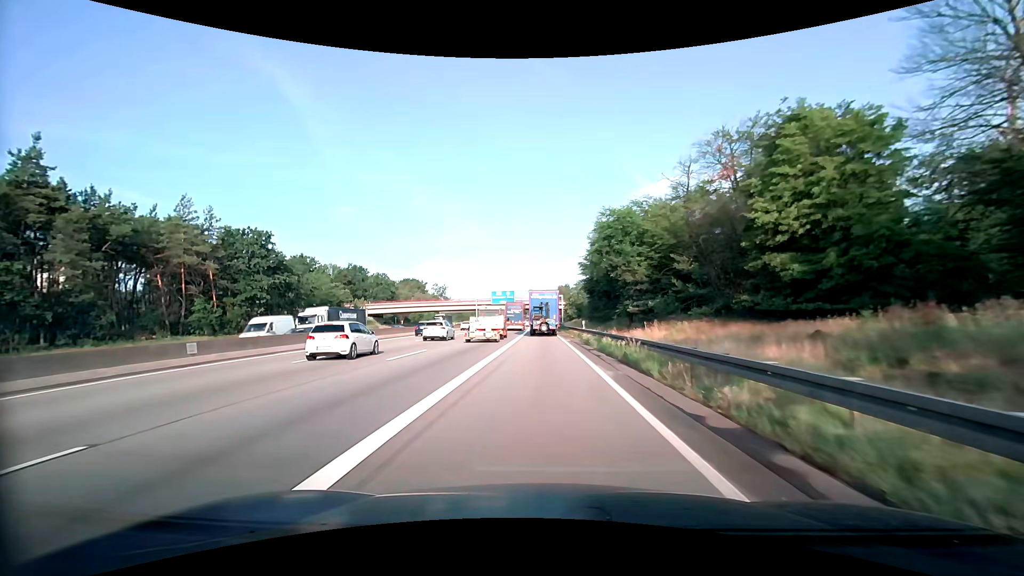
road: motorway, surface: asphalt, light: Day
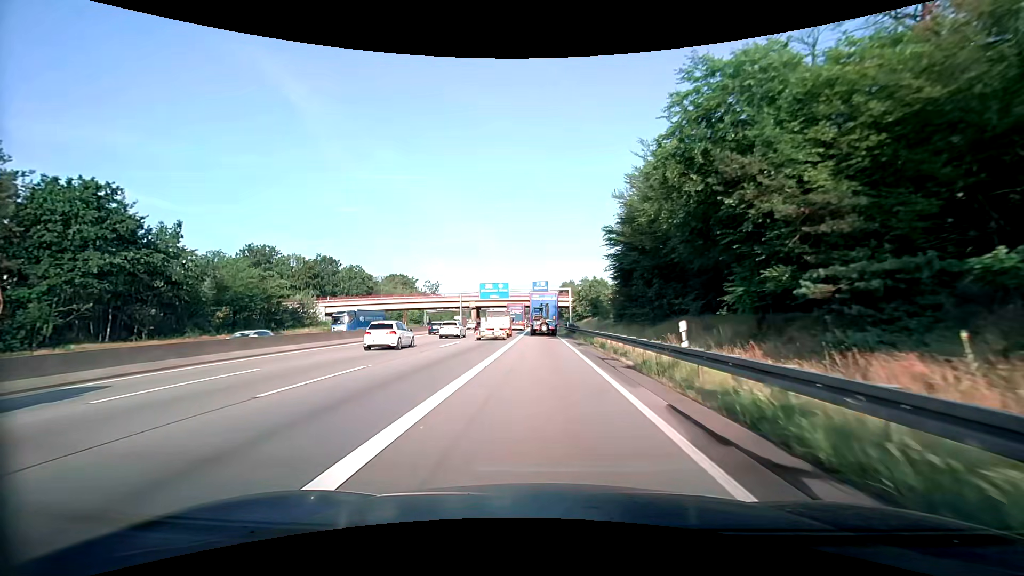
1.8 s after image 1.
(-0.1, +26.6) m; 0°
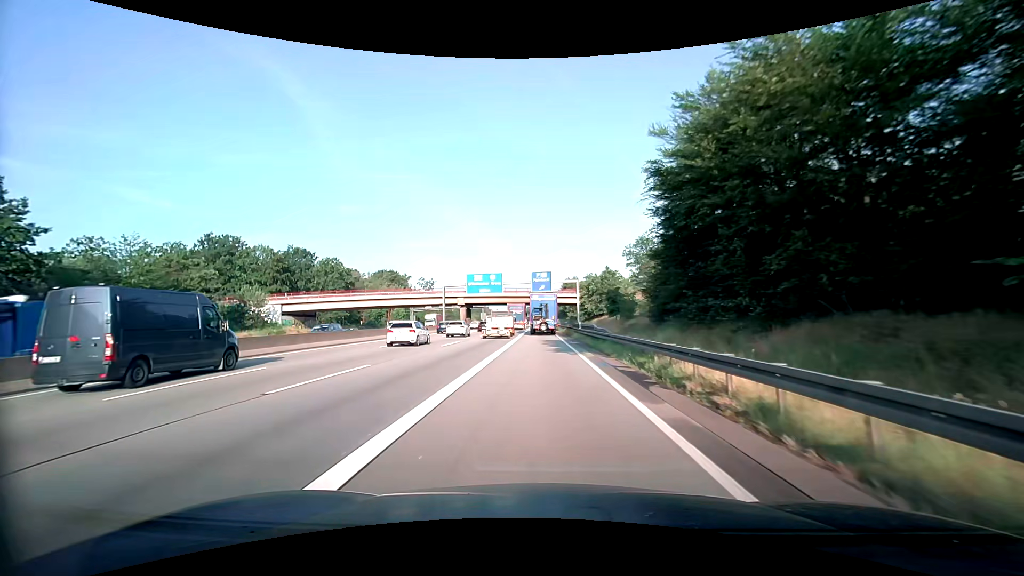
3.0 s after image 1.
(0.0, +17.8) m; 0°
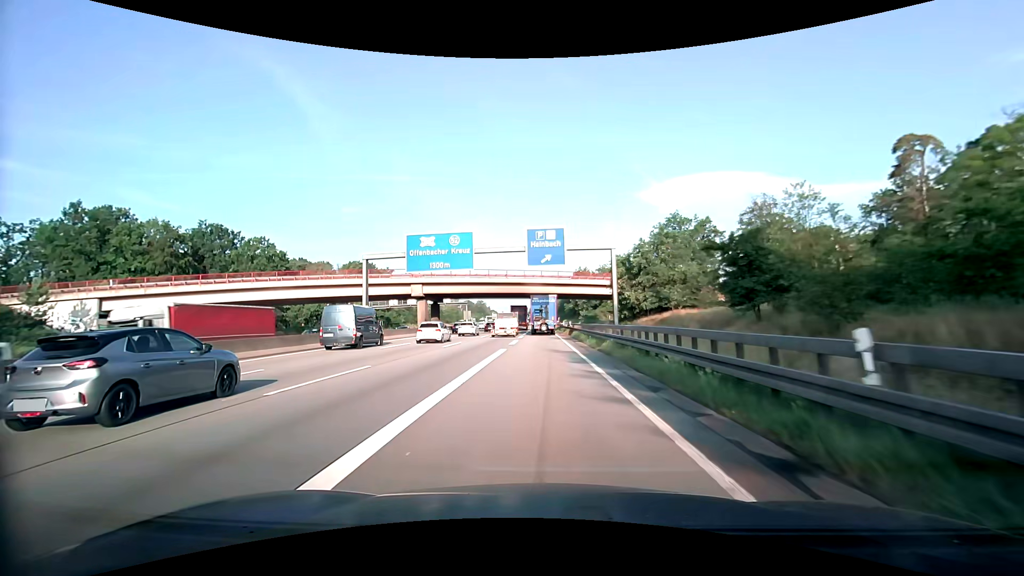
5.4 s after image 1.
(-0.1, +36.5) m; 0°
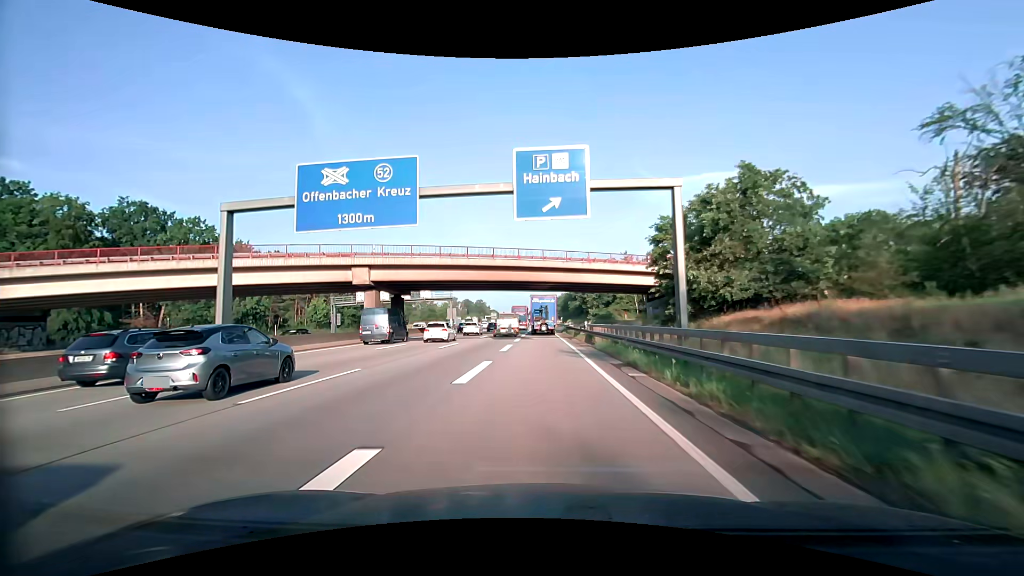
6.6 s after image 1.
(-0.1, +19.3) m; 0°
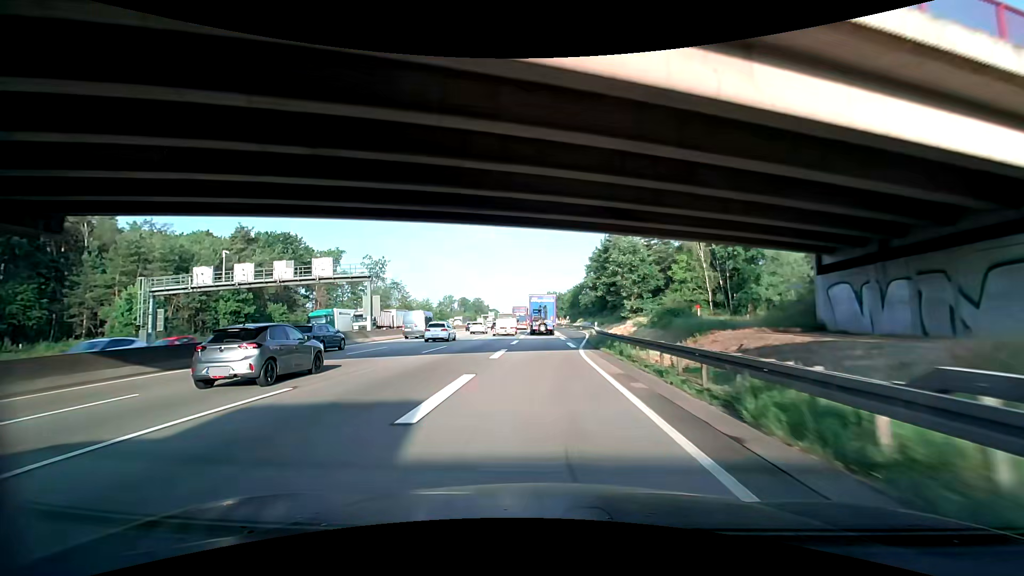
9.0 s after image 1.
(-0.2, +40.6) m; 0°
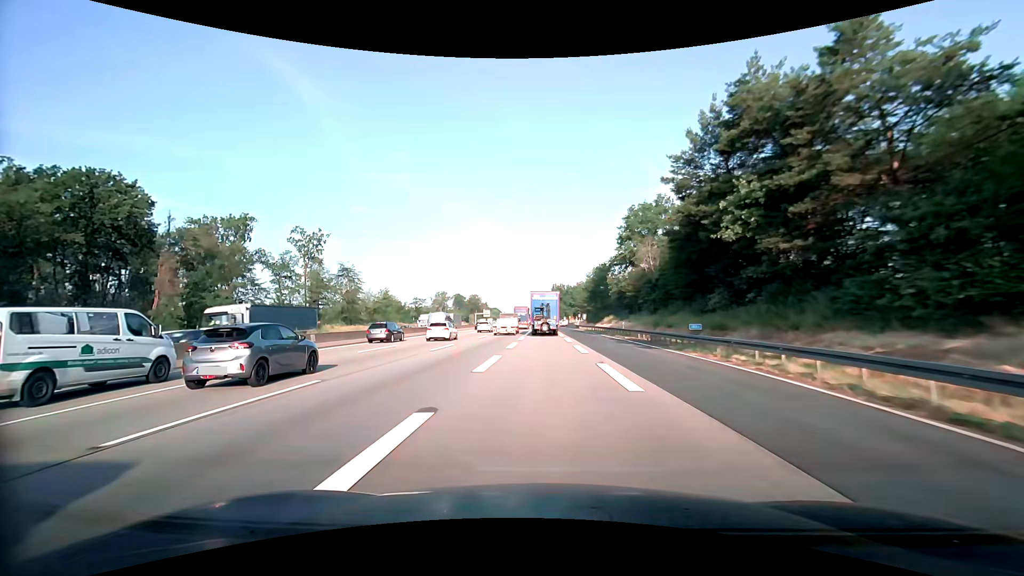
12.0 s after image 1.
(-0.3, +53.4) m; 0°
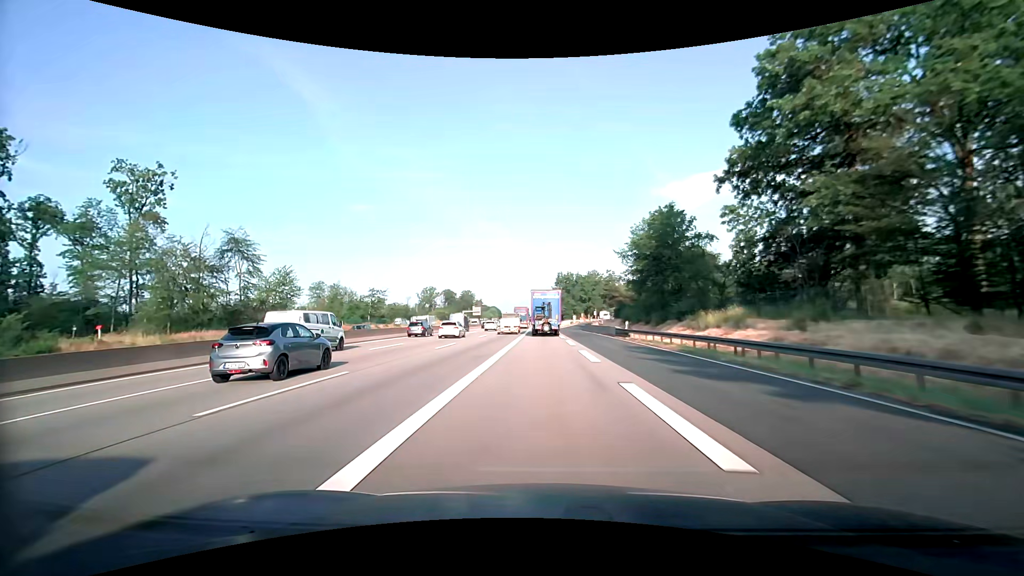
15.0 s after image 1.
(0.0, +52.8) m; 0°
(0, +10) (0, +20) (0, +30) (0, +40) (0, +50) (0, +60) (-1, +70) (-1, +80) (-1, +90) (-1, +100) m
